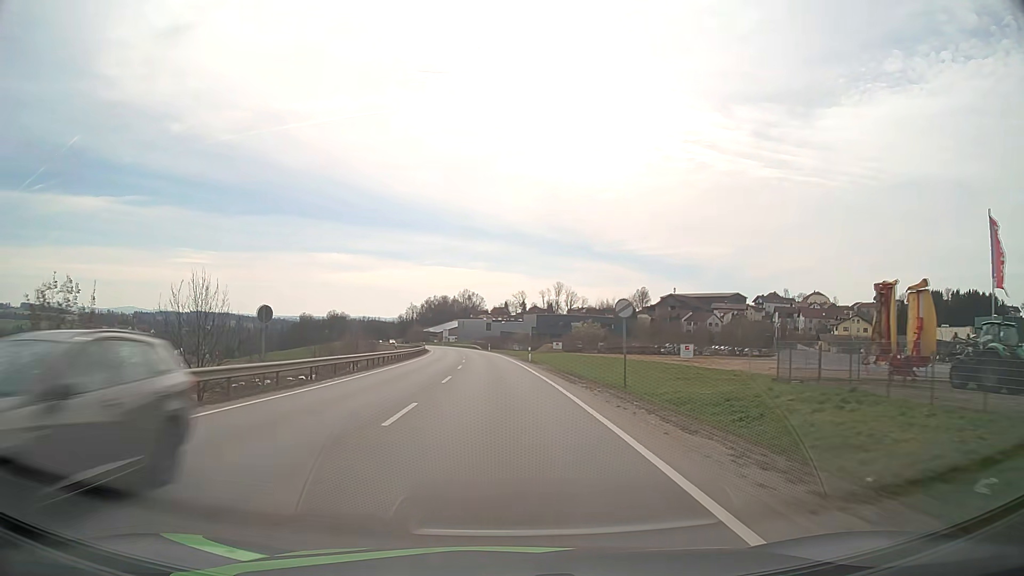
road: primary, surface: asphalt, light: Day
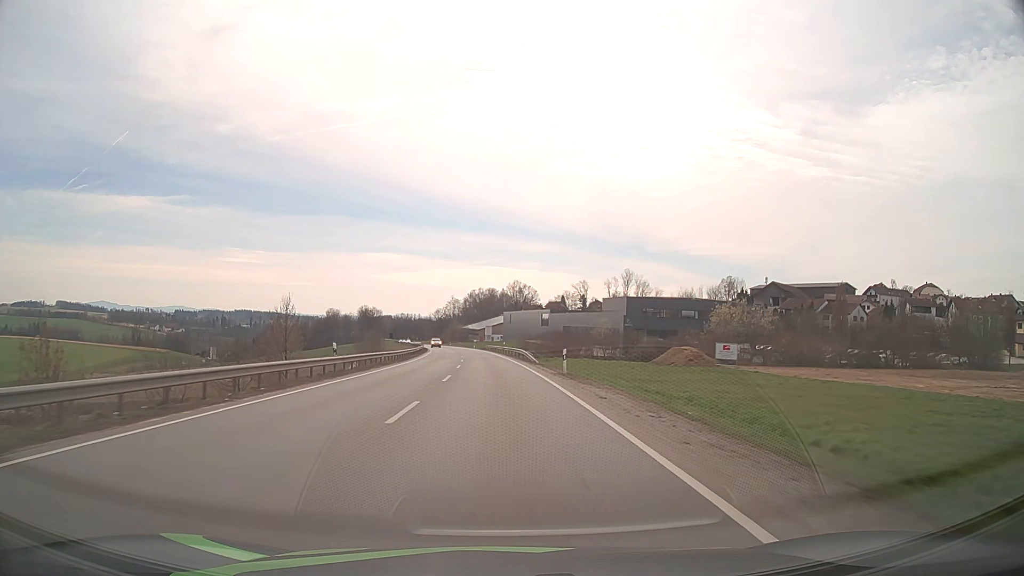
(-2.7, +71.9) m; -4°
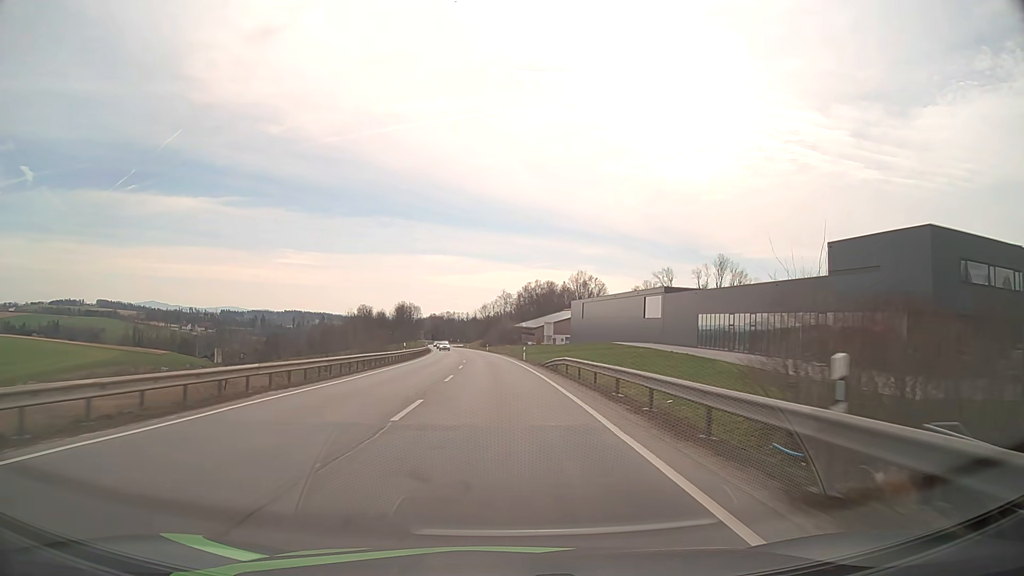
(-2.8, +71.8) m; -5°
(0, +10) (0, +20) (0, +30) (-1, +40) (-1, +50) (-2, +60) (-2, +70) (-3, +80) (-4, +90) (-5, +100) m
